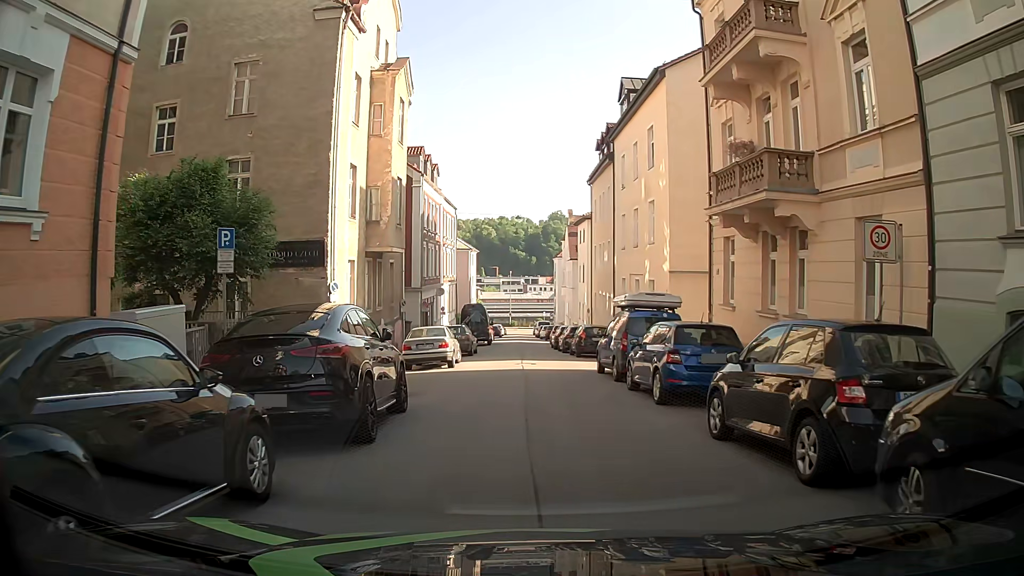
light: Day
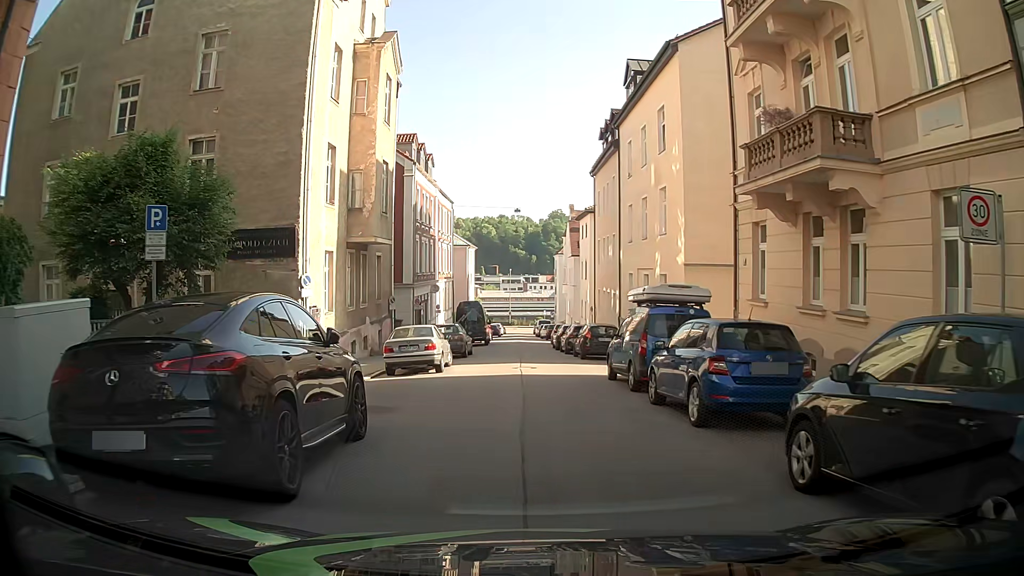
(0.0, +2.8) m; +2°
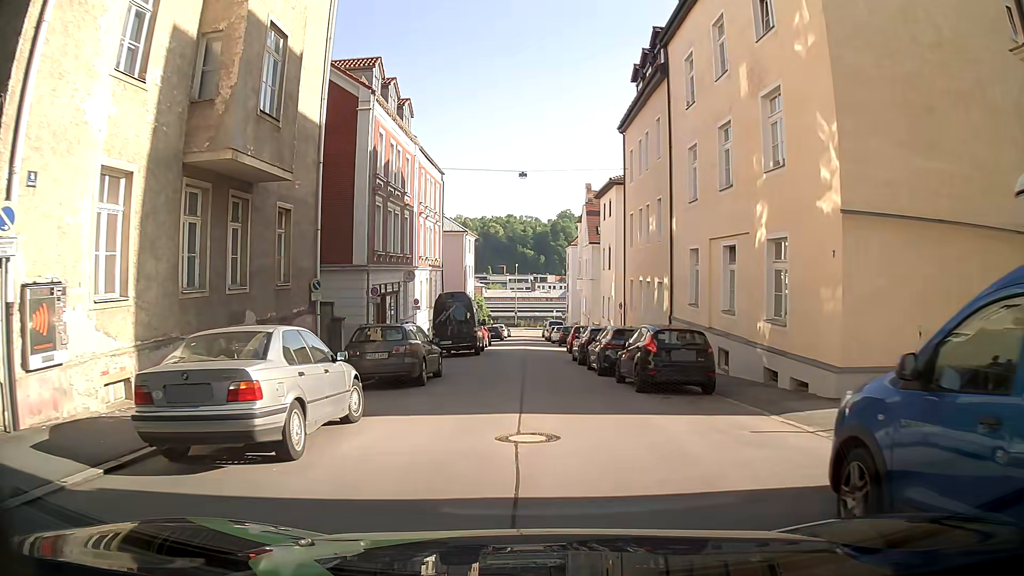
(-0.6, +12.7) m; -3°
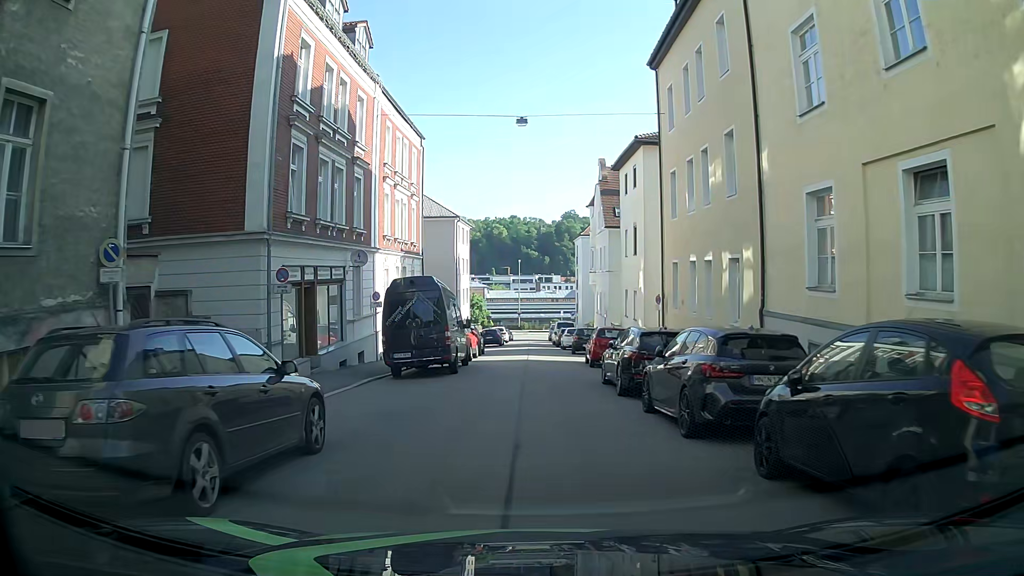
(+0.1, +10.6) m; +1°
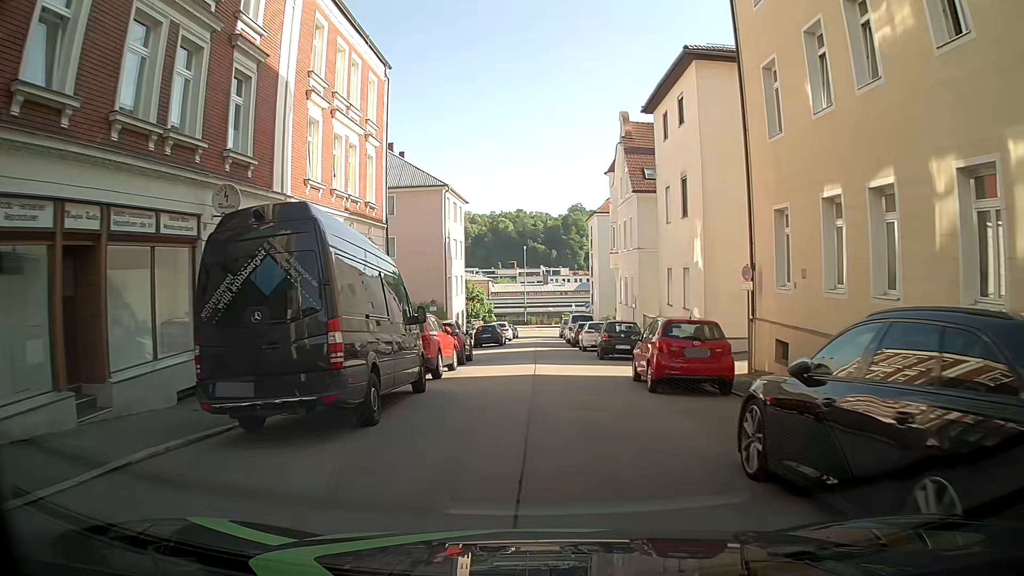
(-0.2, +11.3) m; -3°
